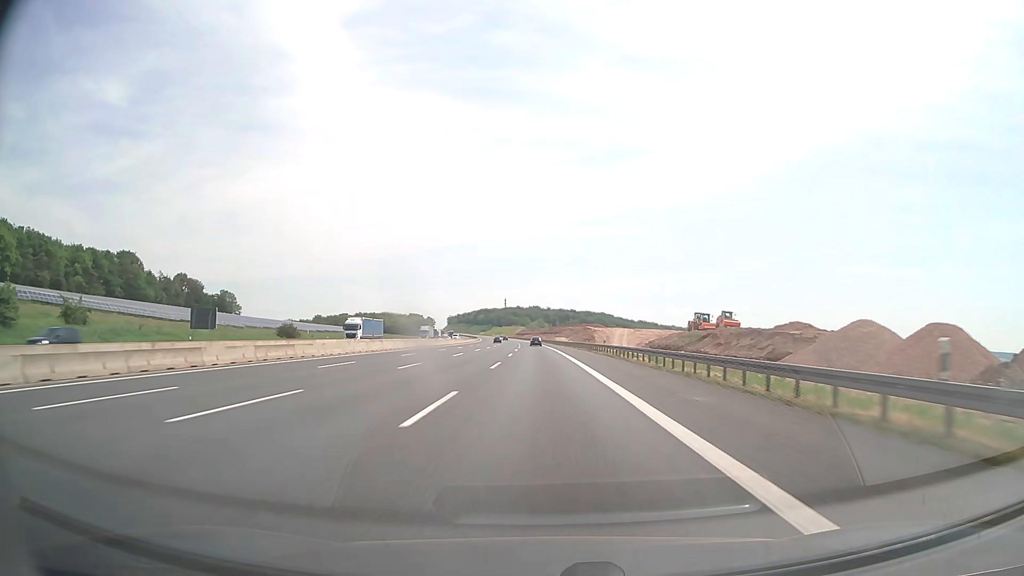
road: motorway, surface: asphalt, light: Day
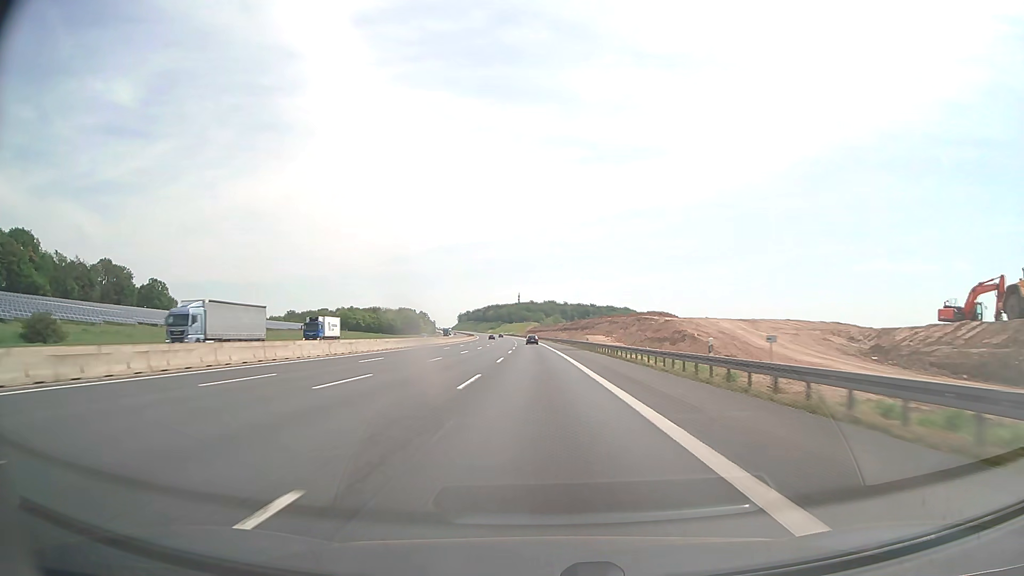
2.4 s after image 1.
(-0.9, +82.7) m; -1°
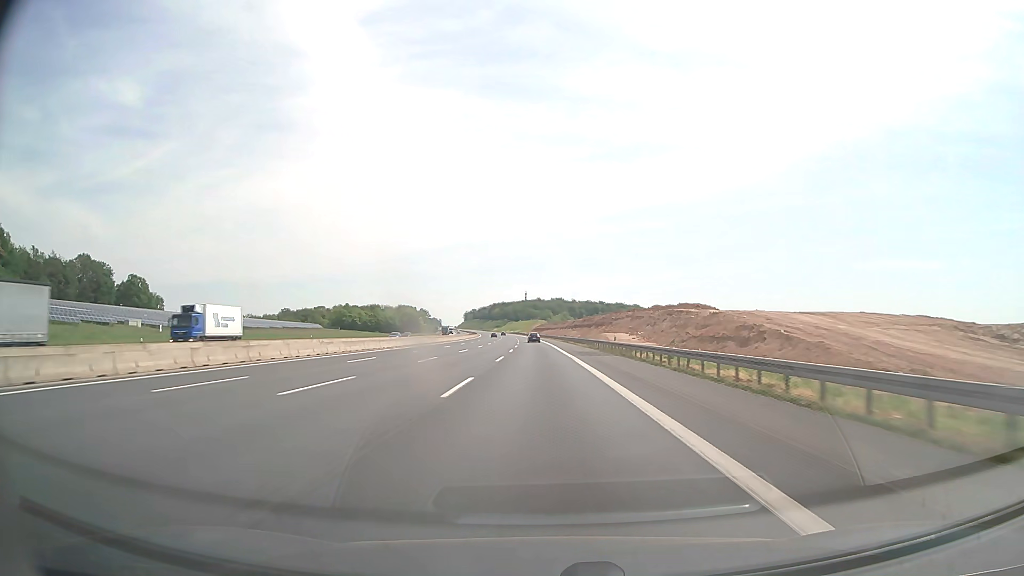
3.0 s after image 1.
(-0.1, +20.7) m; -1°
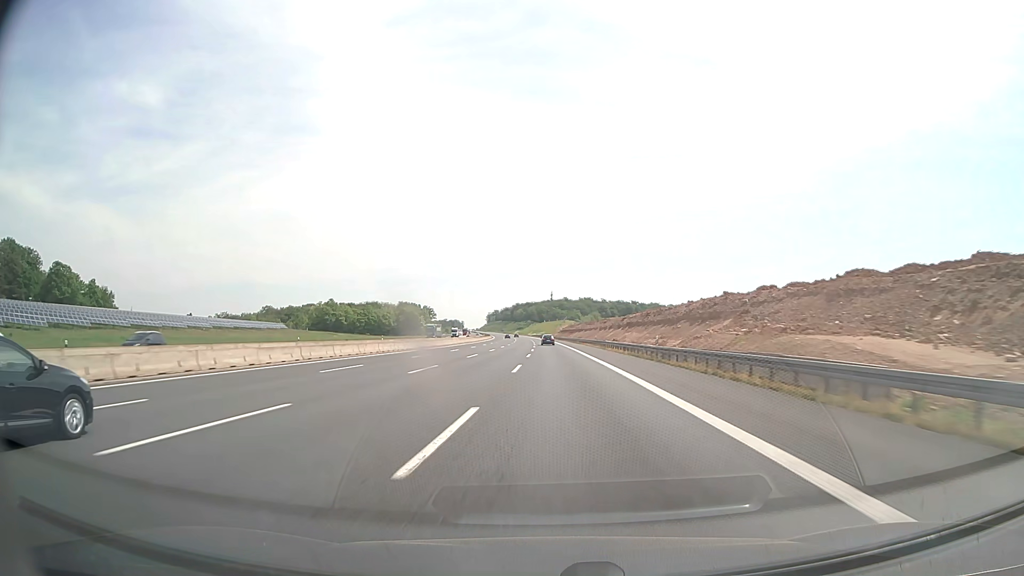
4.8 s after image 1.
(-1.3, +62.0) m; -2°
(0, +10) (0, +20) (0, +30) (0, +40) (-1, +50) (-1, +60) (-1, +70) (-1, +80) (-2, +90) (-2, +100) m
